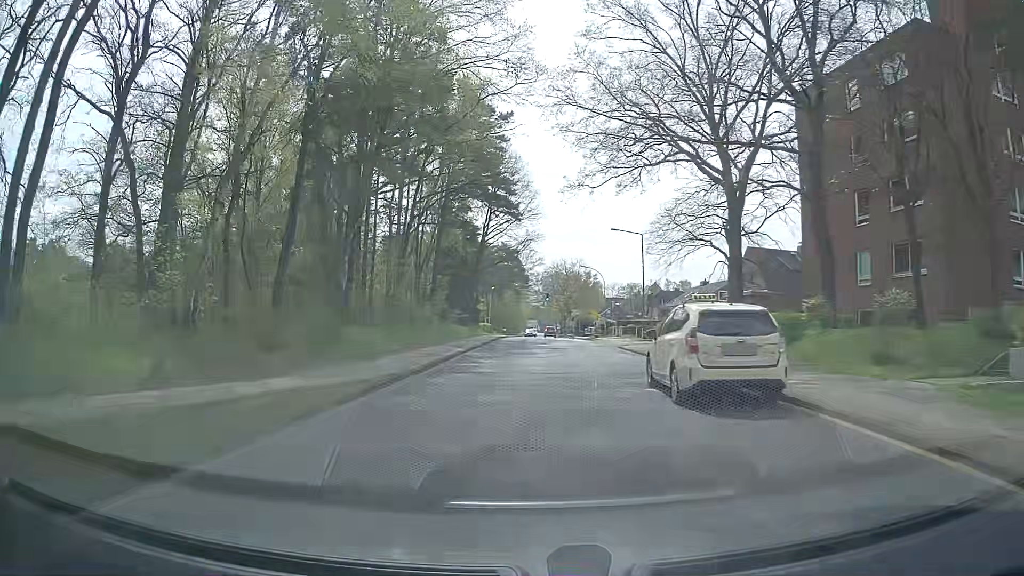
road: tertiary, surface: asphalt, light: Day
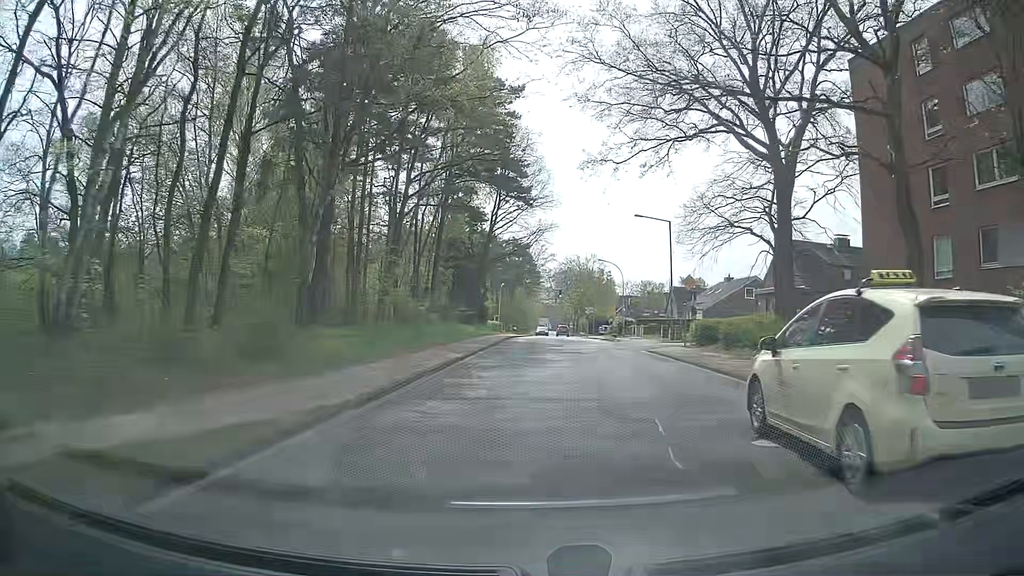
(+0.1, +5.9) m; +1°
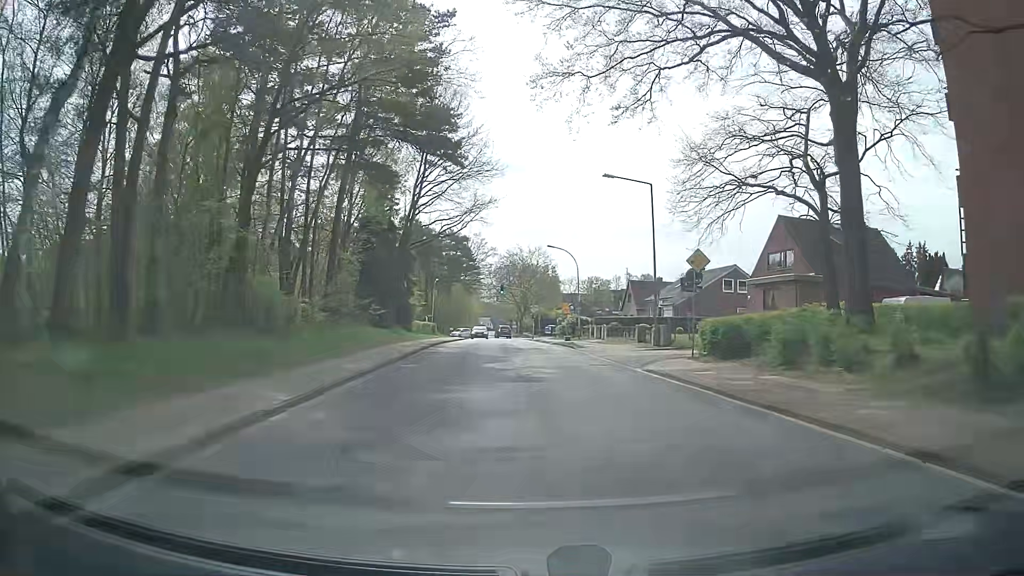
(+0.3, +12.1) m; +4°
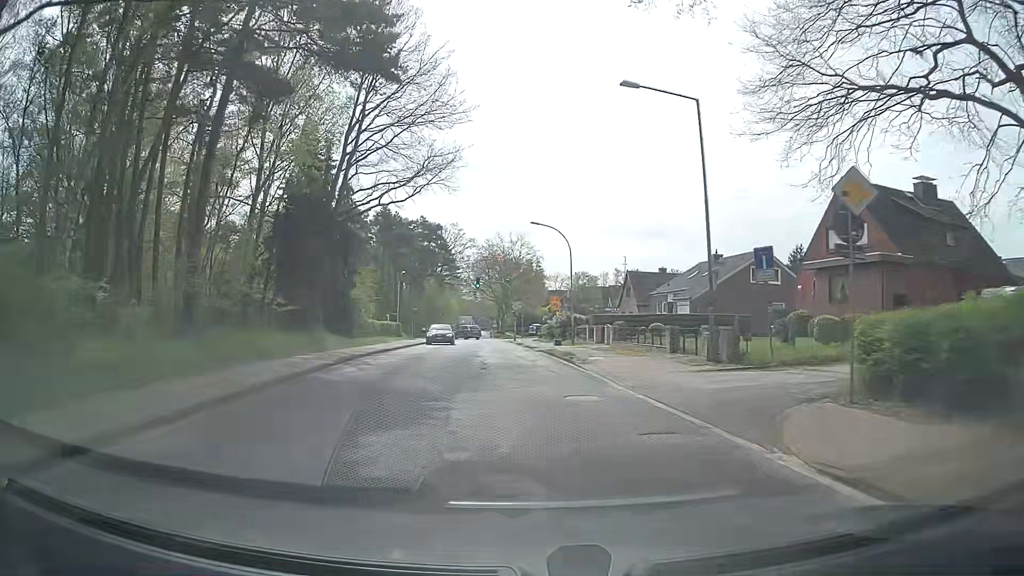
(+0.3, +12.8) m; +2°
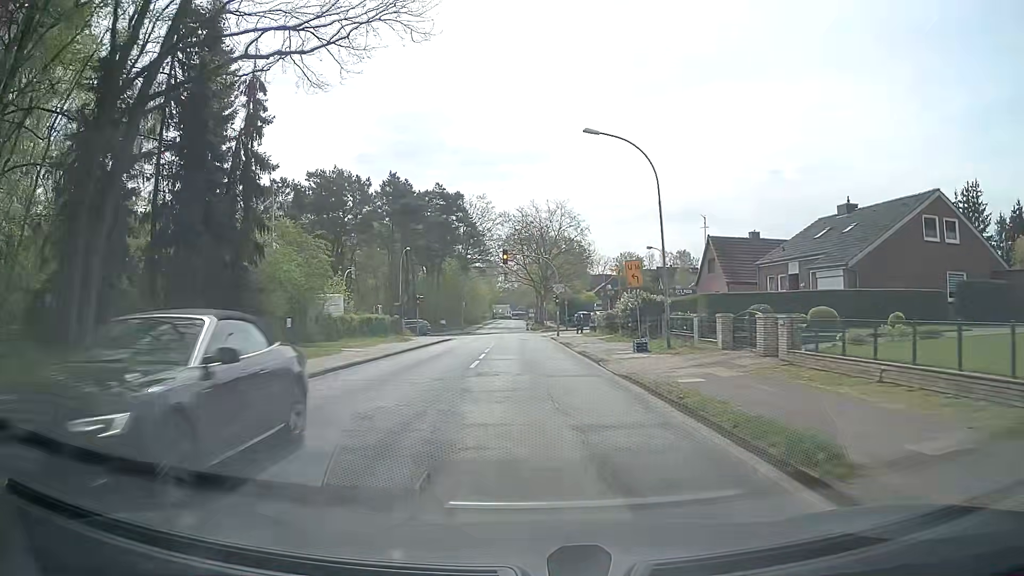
(-0.4, +19.4) m; -4°
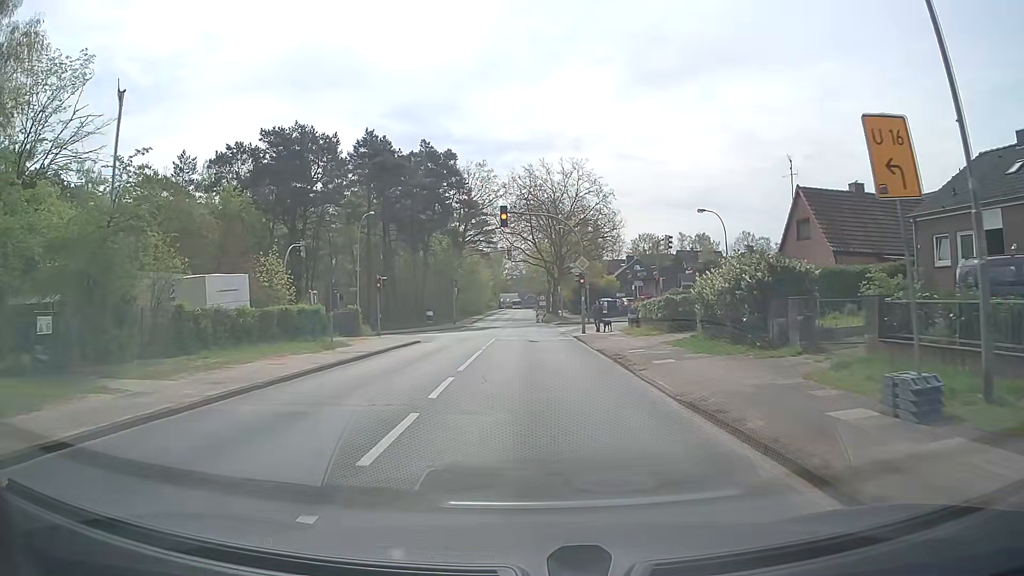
(+0.1, +16.6) m; +1°
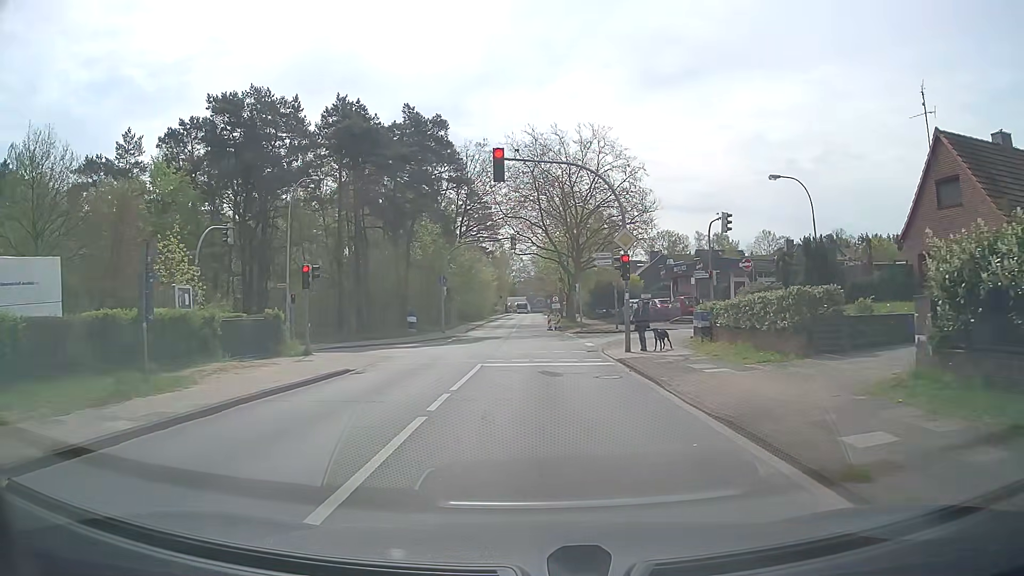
(-0.2, +13.2) m; -1°
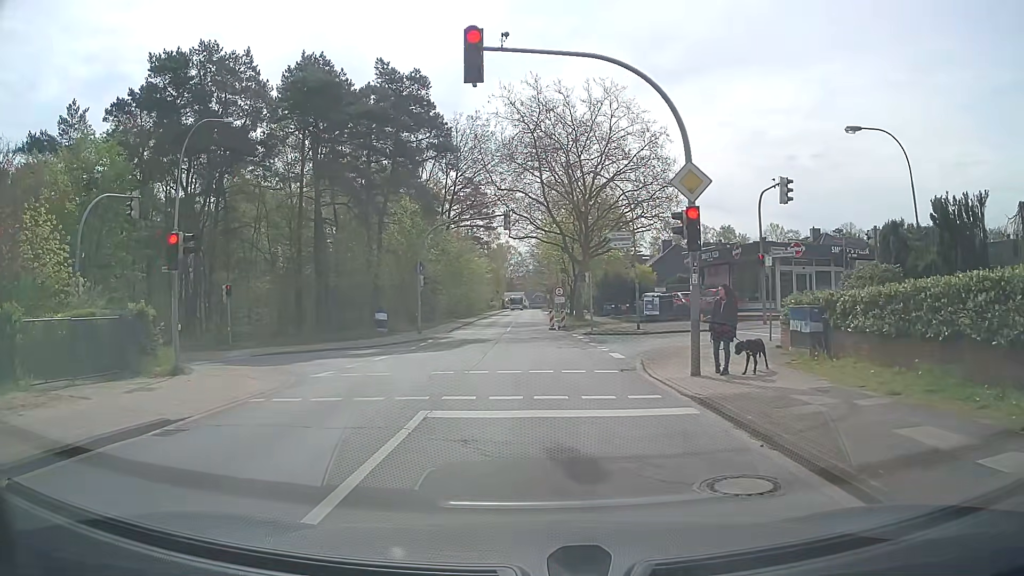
(-0.1, +9.0) m; +1°
